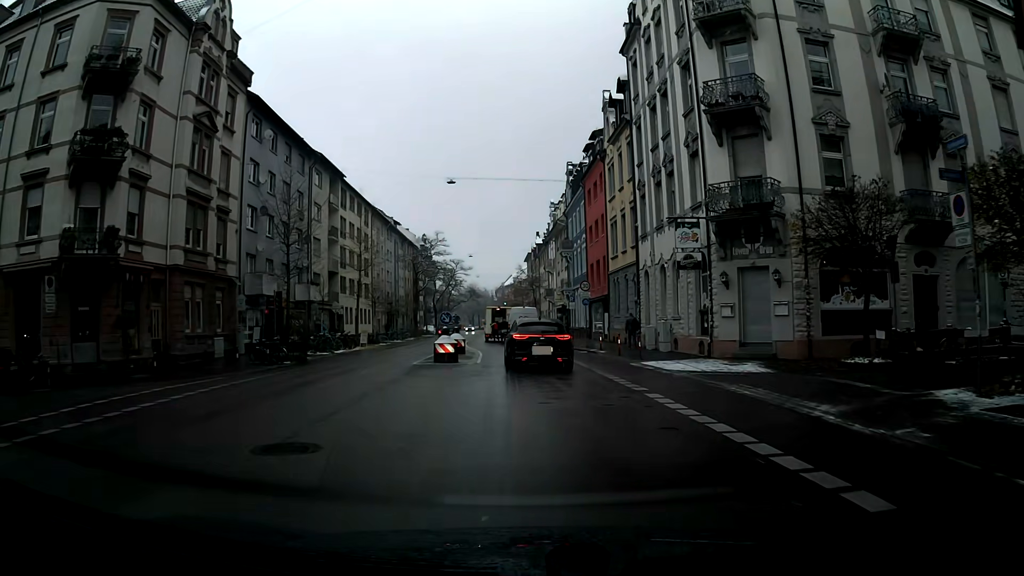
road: secondary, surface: asphalt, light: Day
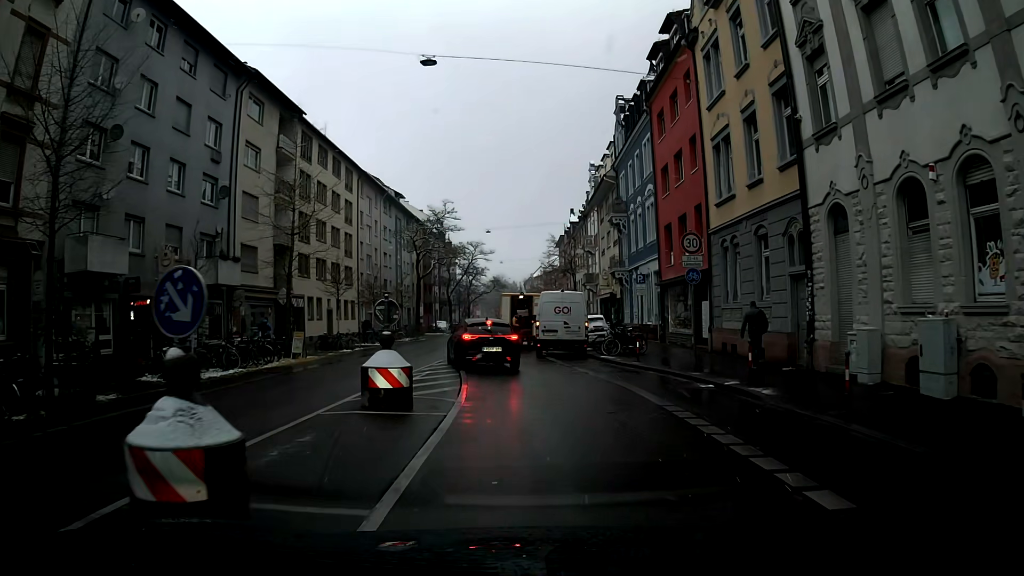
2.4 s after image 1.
(-0.3, +18.3) m; -2°
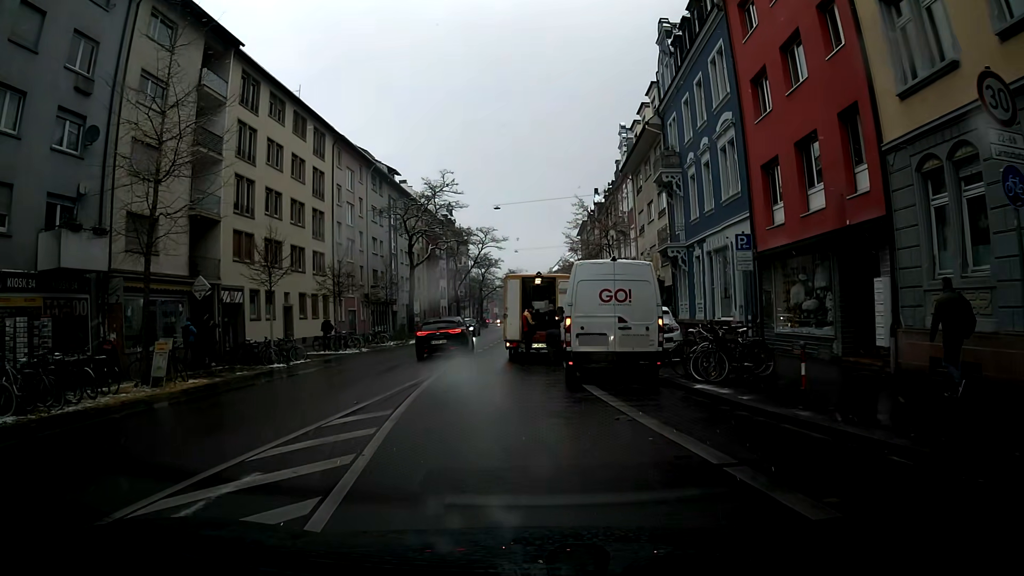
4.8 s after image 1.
(0.0, +12.0) m; 0°
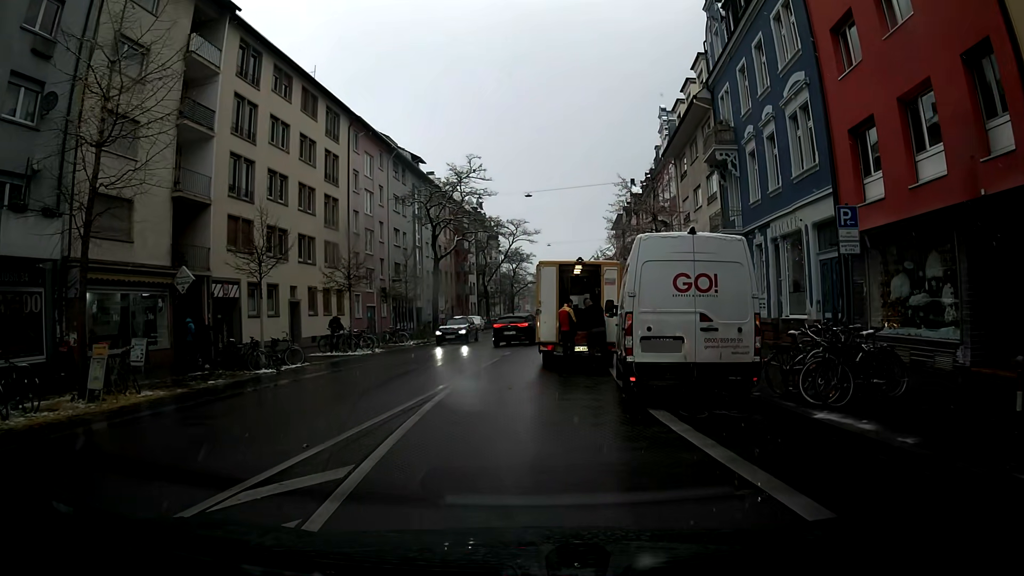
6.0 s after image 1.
(-0.1, +4.0) m; -3°
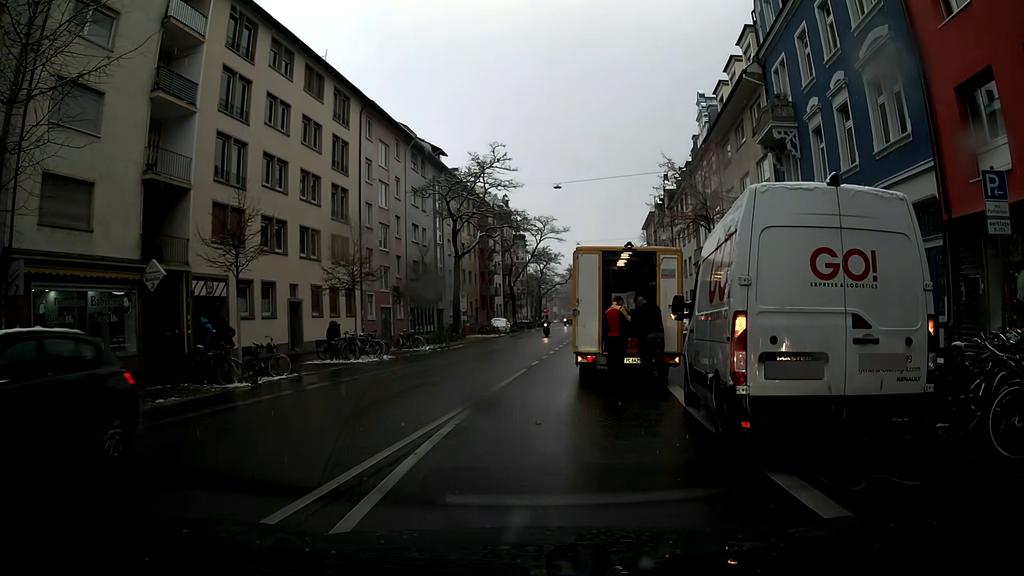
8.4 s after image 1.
(-0.1, +3.7) m; -2°
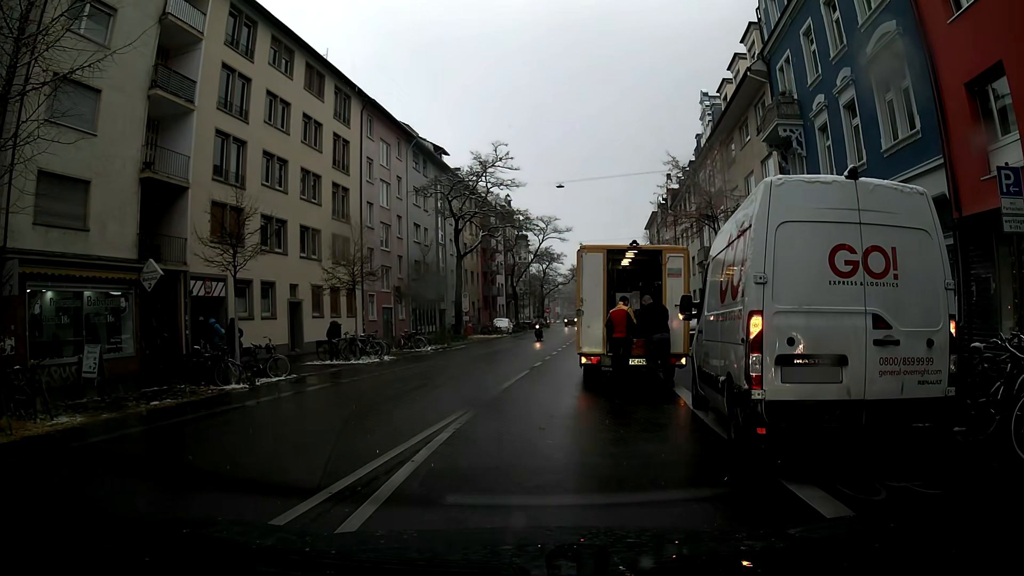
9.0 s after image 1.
(0.0, +0.3) m; 0°
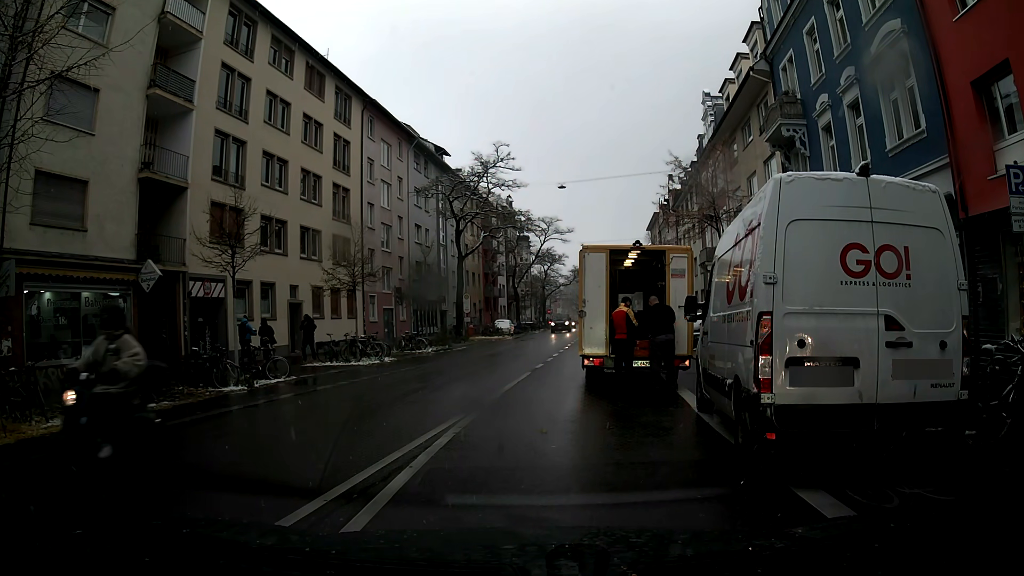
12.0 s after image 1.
(0.0, +0.3) m; 0°
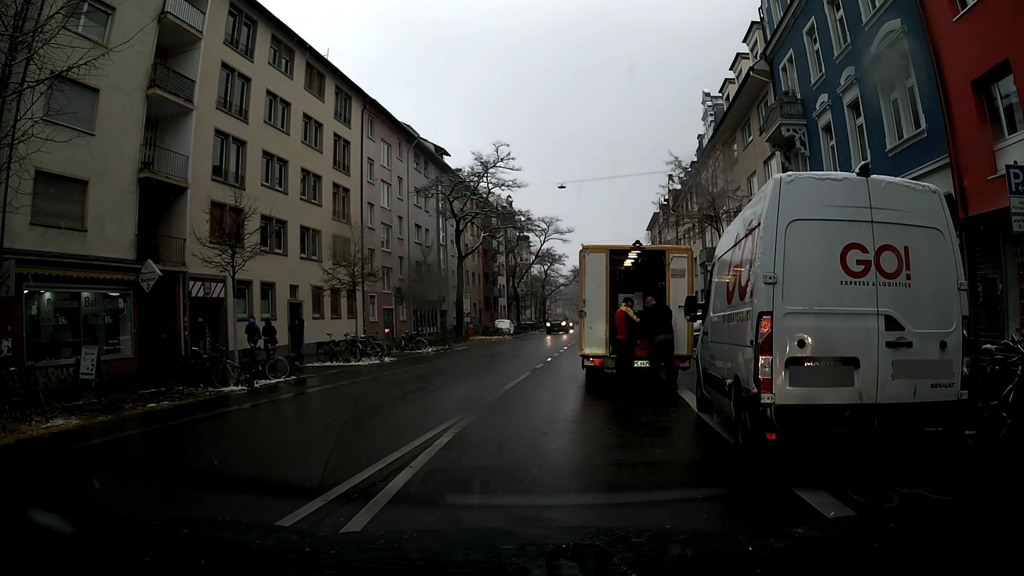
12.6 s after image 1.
(0.0, 0.0) m; 0°
